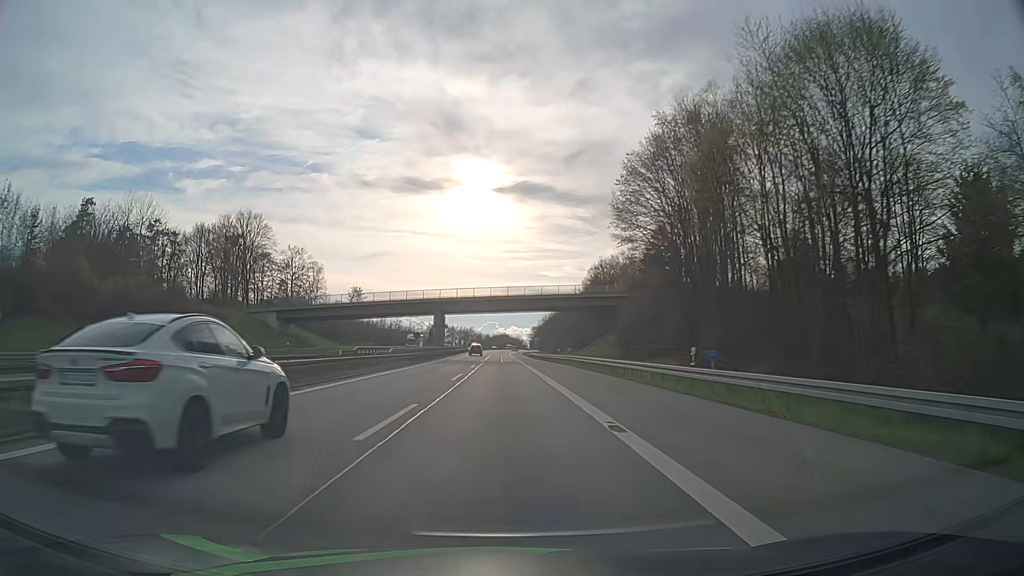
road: motorway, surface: asphalt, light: Day
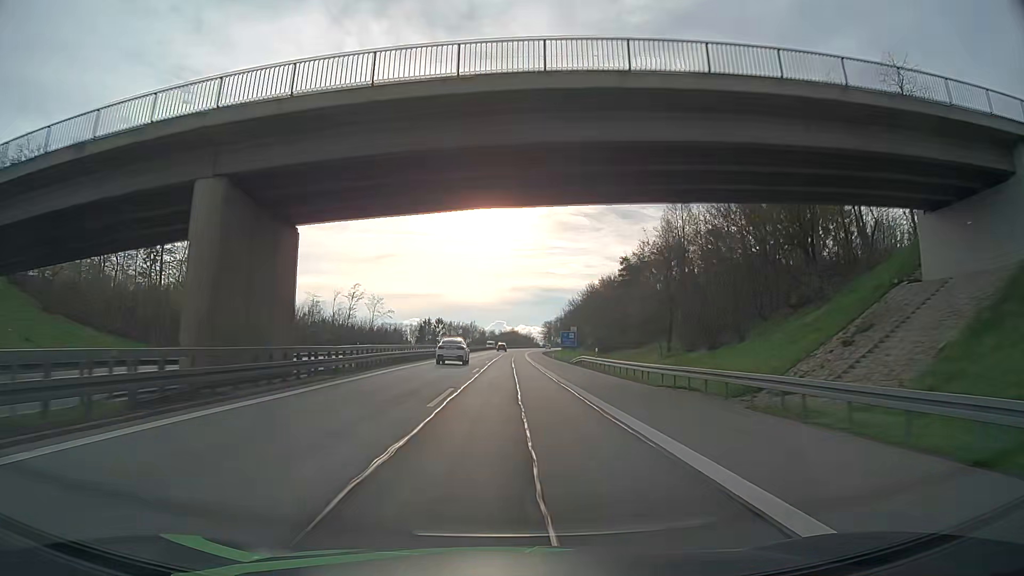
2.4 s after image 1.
(-0.7, +72.2) m; -1°
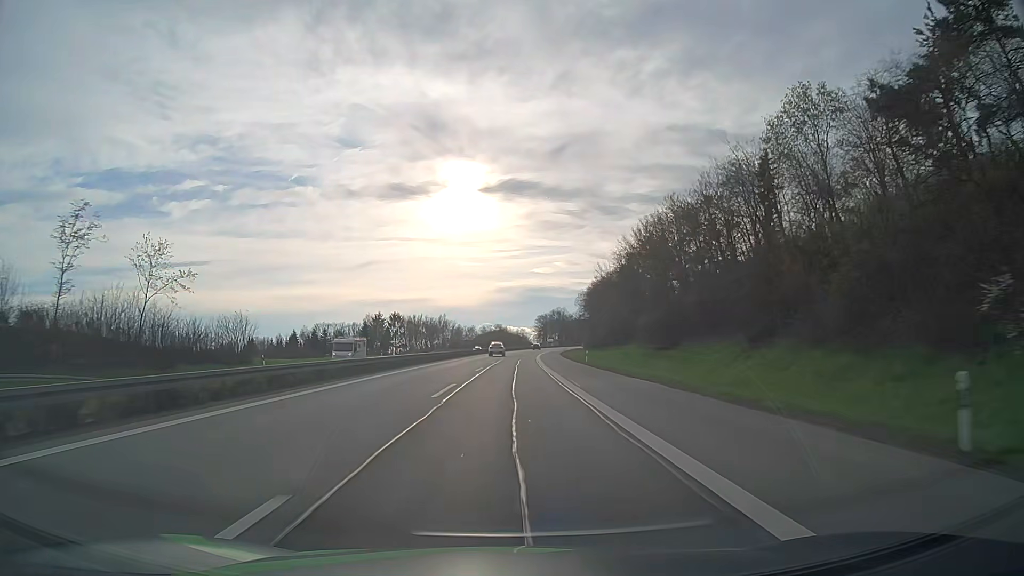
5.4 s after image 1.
(+0.7, +90.7) m; +1°
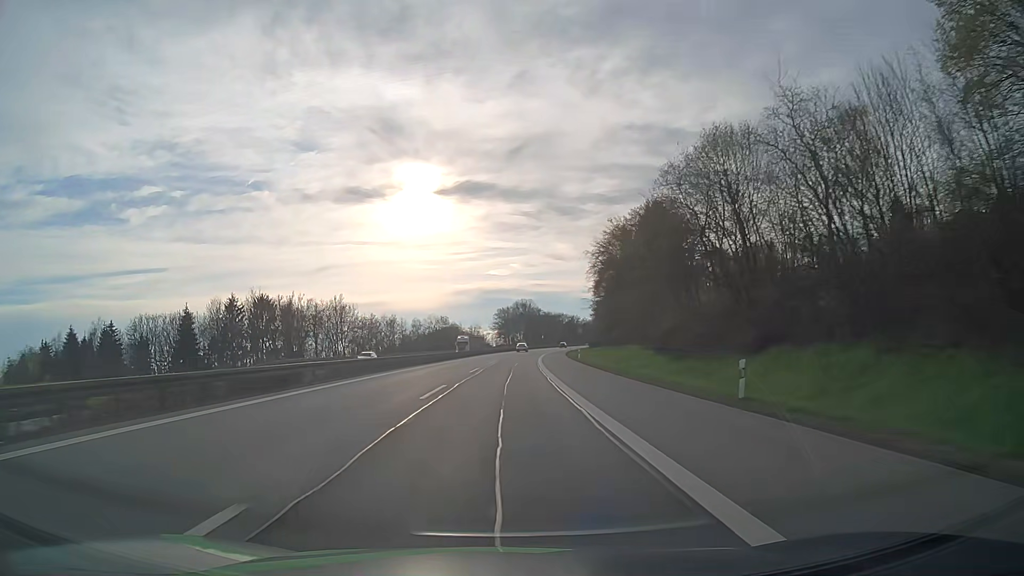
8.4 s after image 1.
(+2.3, +91.0) m; +3°
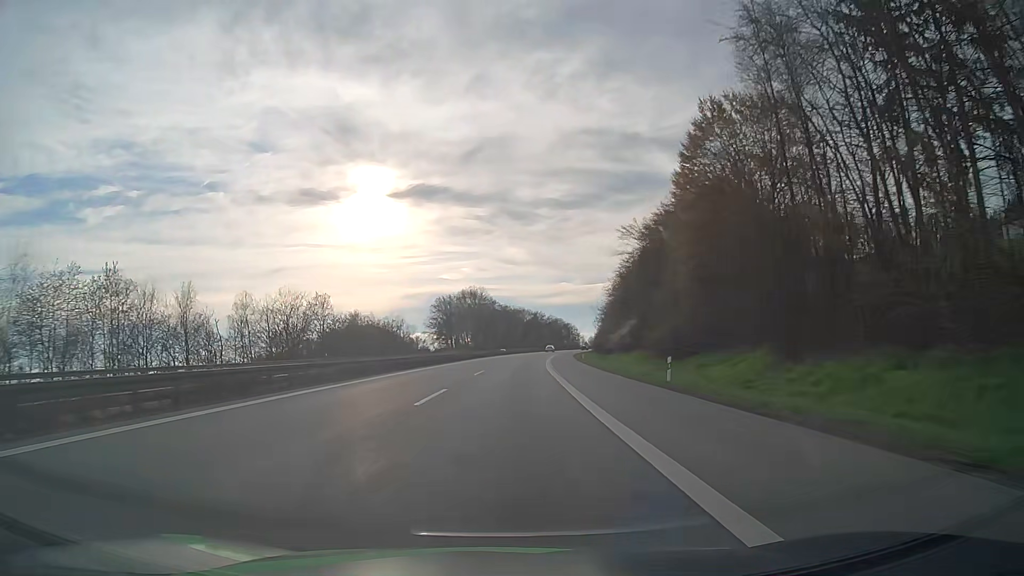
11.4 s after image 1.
(+3.1, +91.3) m; +4°
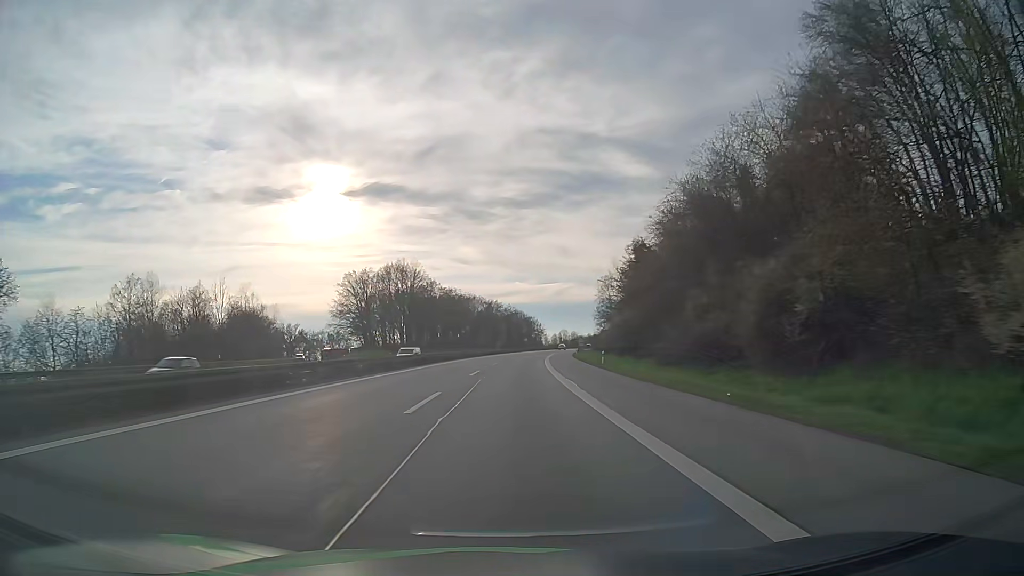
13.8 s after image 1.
(+2.5, +73.3) m; +4°
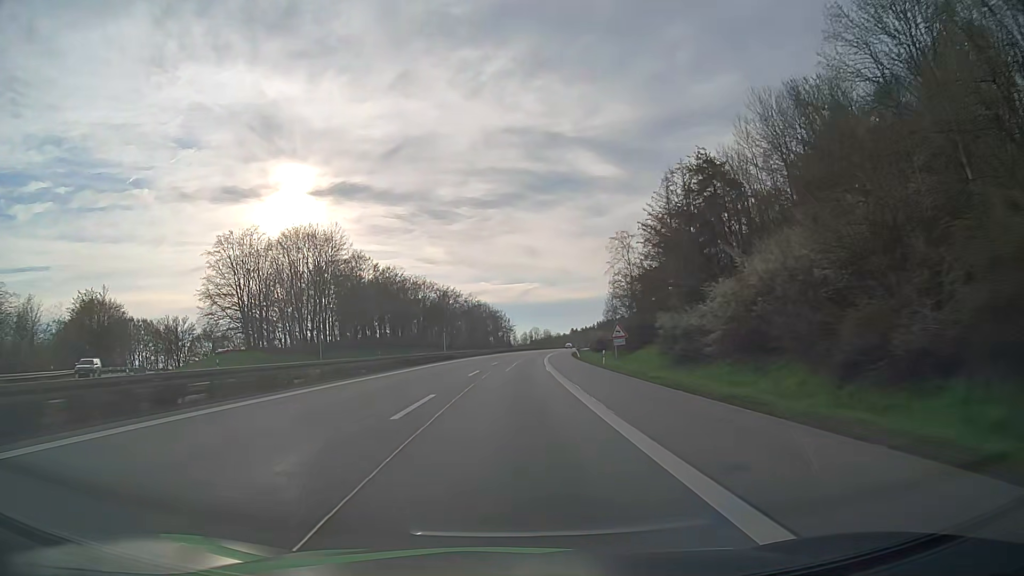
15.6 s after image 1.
(+1.5, +54.8) m; +3°
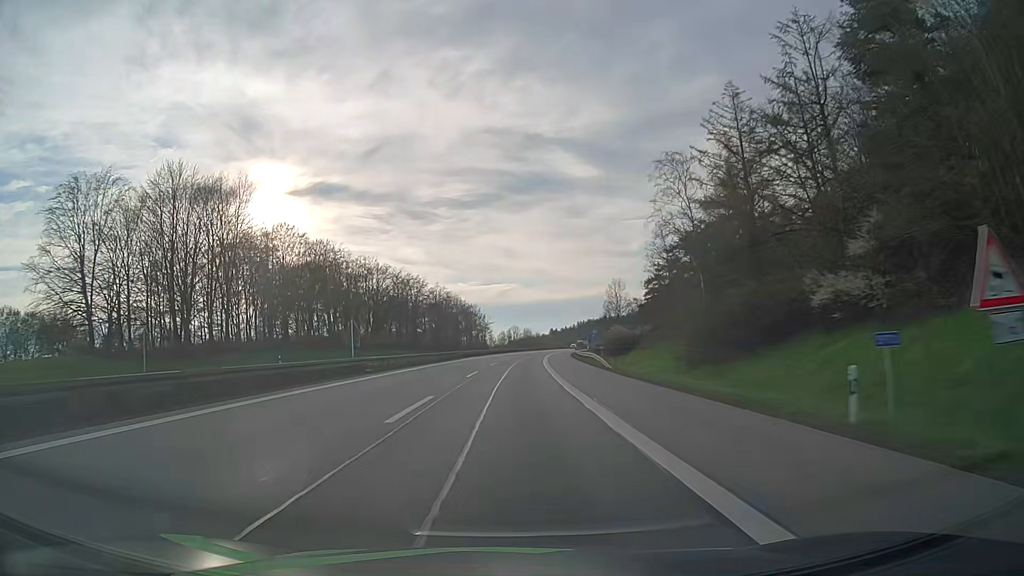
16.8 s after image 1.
(+0.6, +36.4) m; +2°
(0, +10) (0, +20) (0, +30) (+1, +40) (+1, +50) (+2, +60) (+2, +70) (+3, +80) (+4, +90) (+5, +100) m
